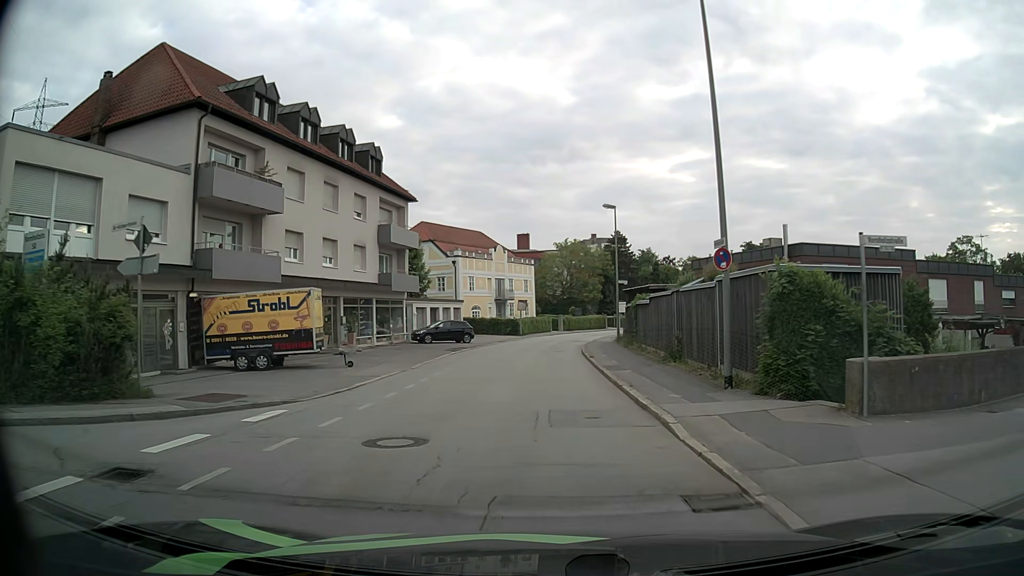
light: Day
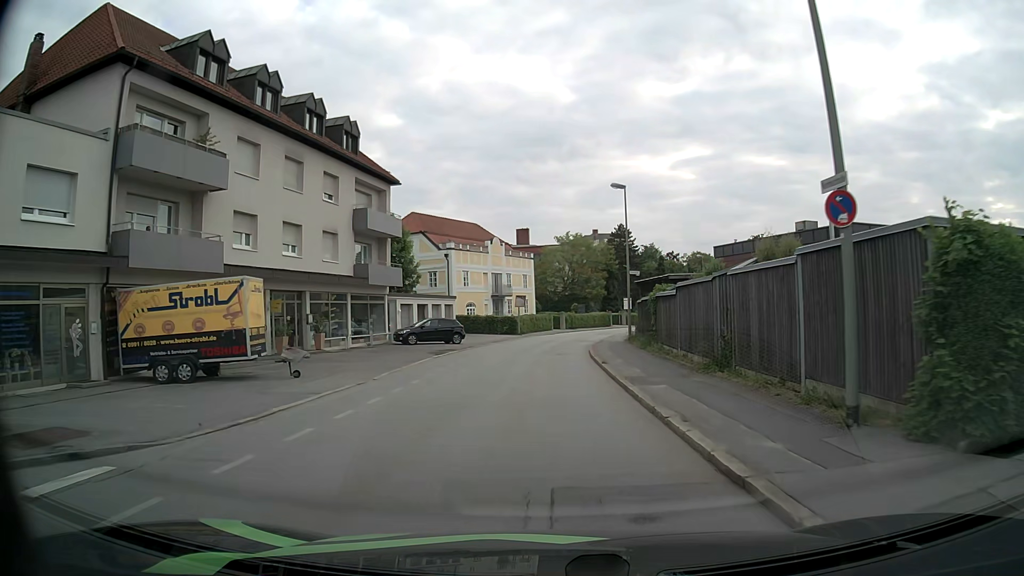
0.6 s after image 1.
(+0.1, +5.3) m; +1°
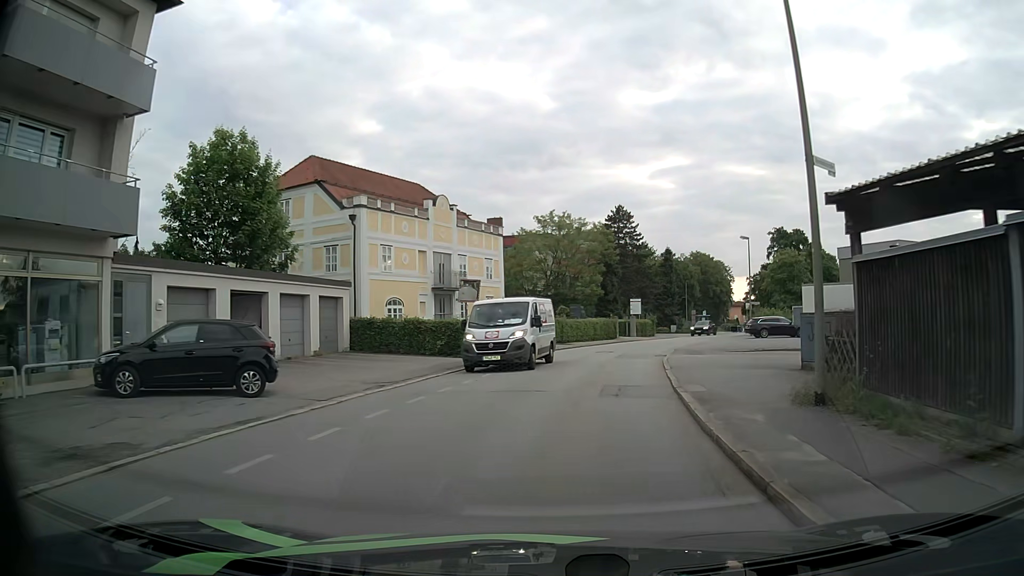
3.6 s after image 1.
(-0.2, +25.8) m; +2°
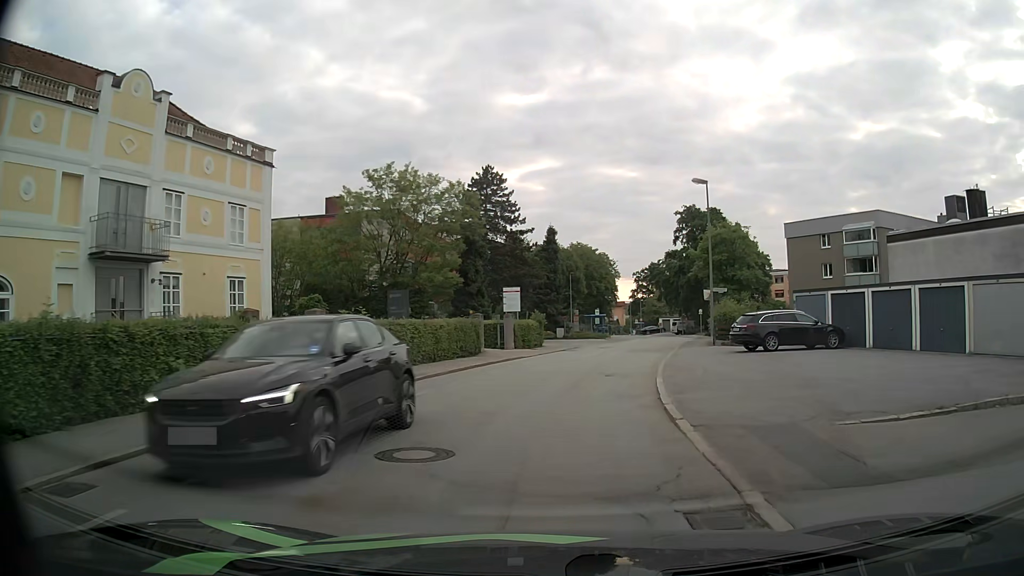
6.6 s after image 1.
(+2.2, +23.7) m; +11°
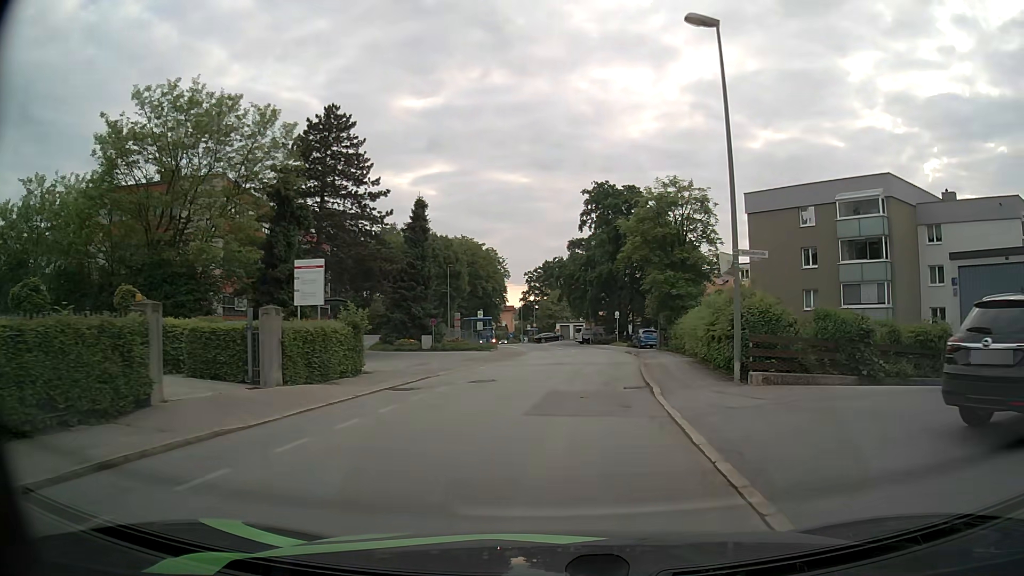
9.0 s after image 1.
(+1.5, +19.5) m; +10°
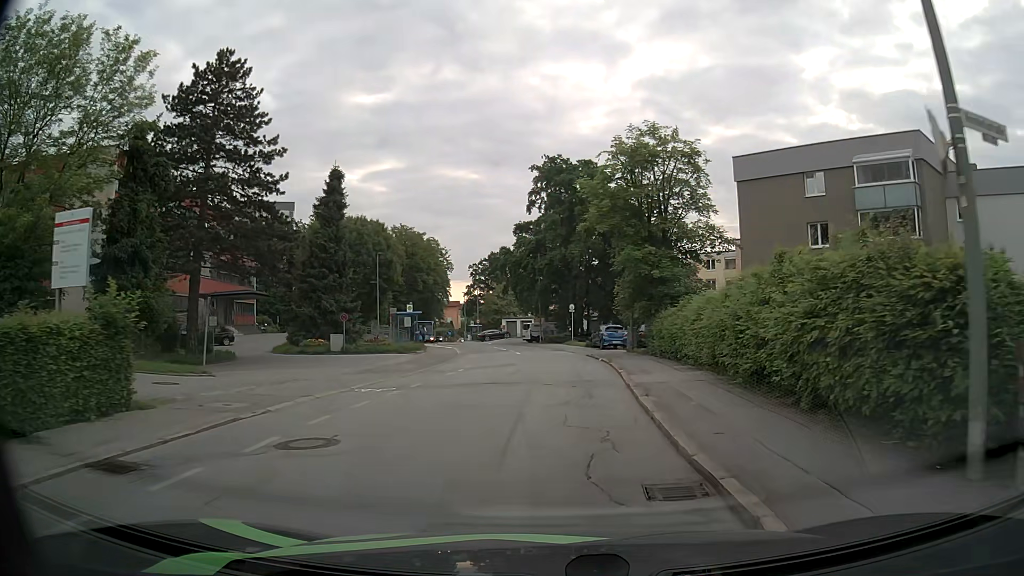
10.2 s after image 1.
(+0.3, +9.8) m; +4°
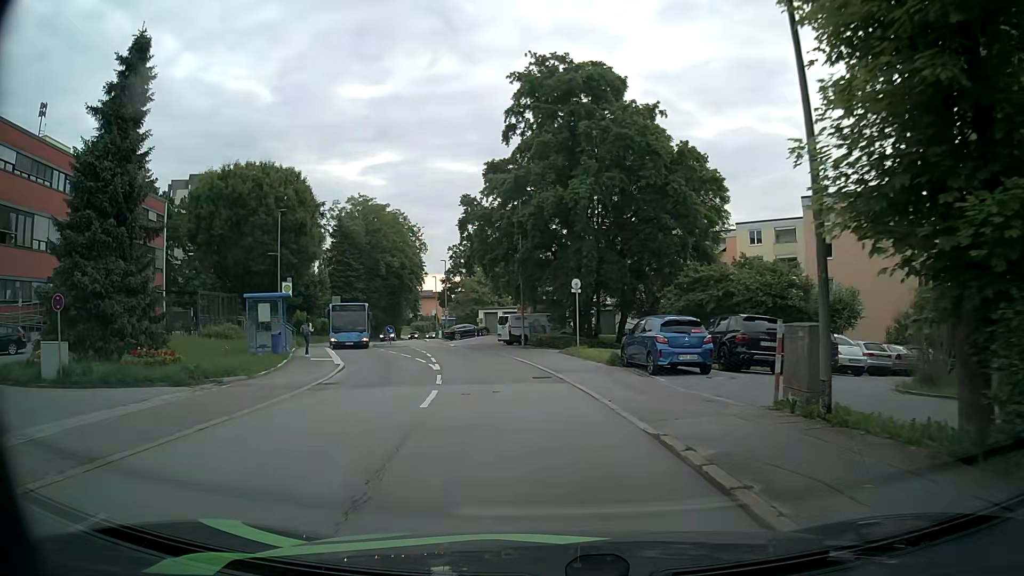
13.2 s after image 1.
(+0.4, +23.6) m; 0°
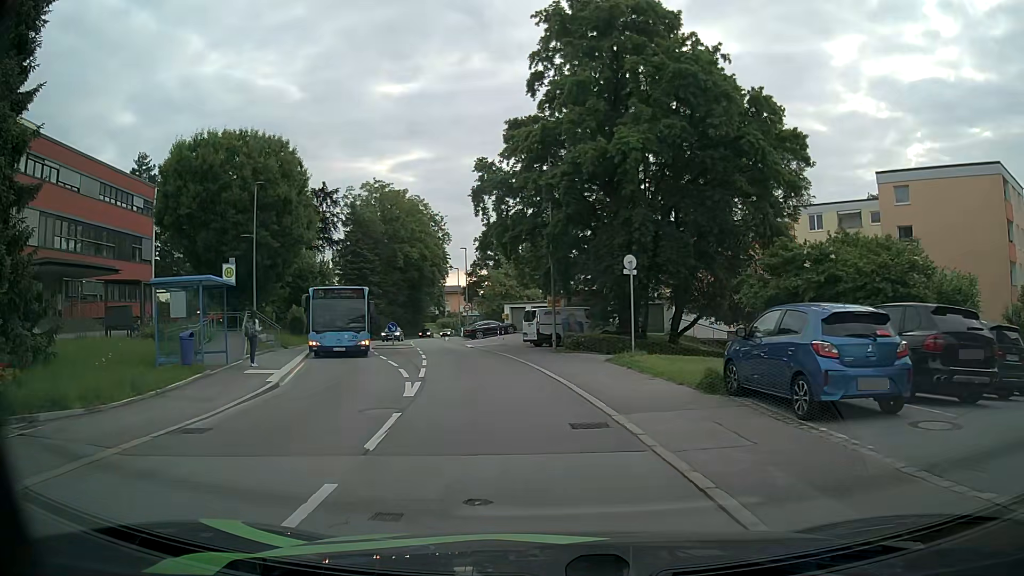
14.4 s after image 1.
(-0.2, +8.5) m; -2°
(-1, +10) (-2, +20) (-4, +30) (-6, +39) (-9, +49) (-11, +59) (-13, +69) (-15, +79) (-16, +88) (-17, +98) m
